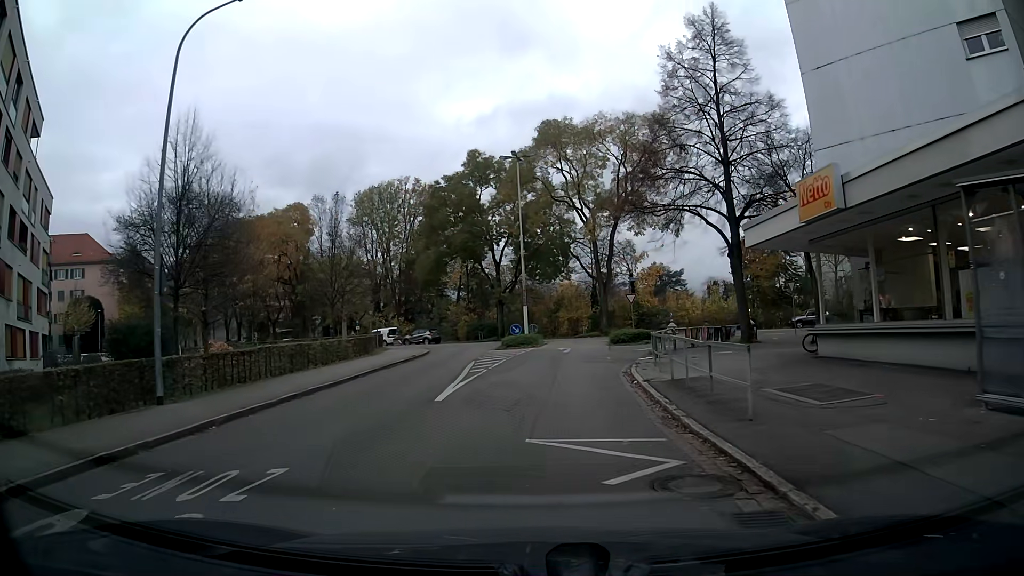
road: residential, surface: asphalt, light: Day
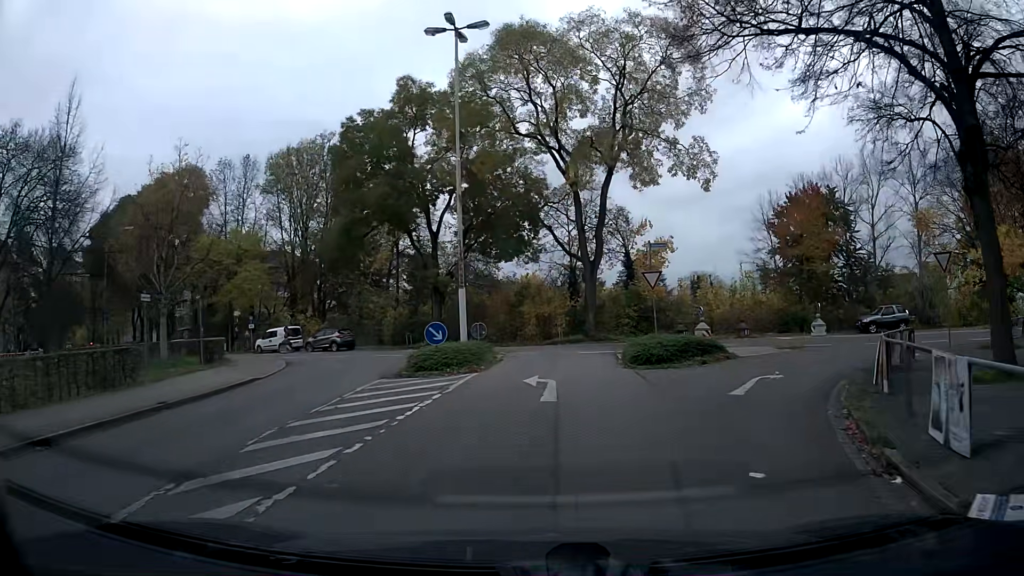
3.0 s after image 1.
(+0.5, +19.6) m; +4°
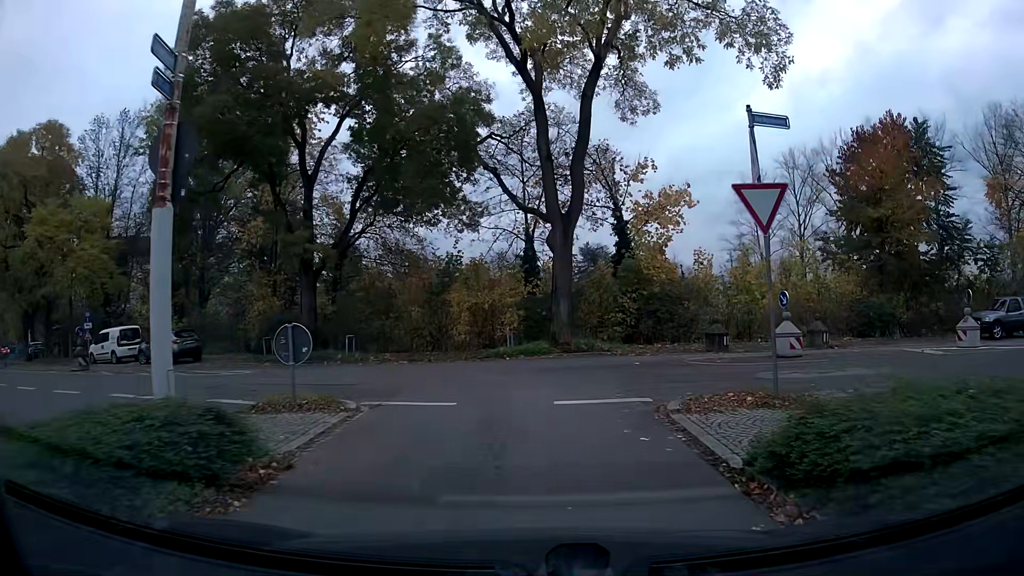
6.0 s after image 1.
(+0.5, +16.4) m; +4°
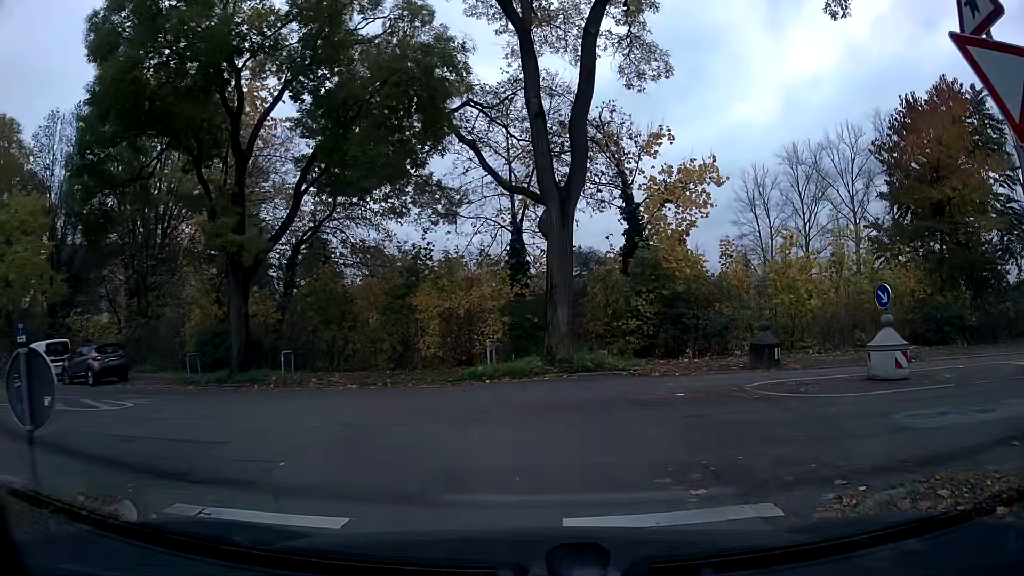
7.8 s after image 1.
(+0.1, +5.5) m; +1°
